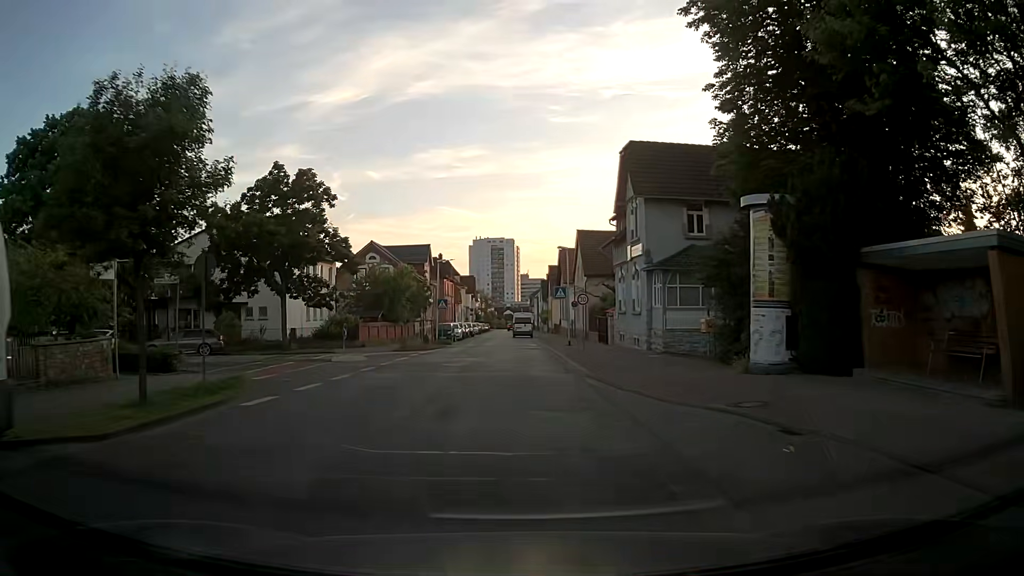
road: tertiary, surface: asphalt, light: Day
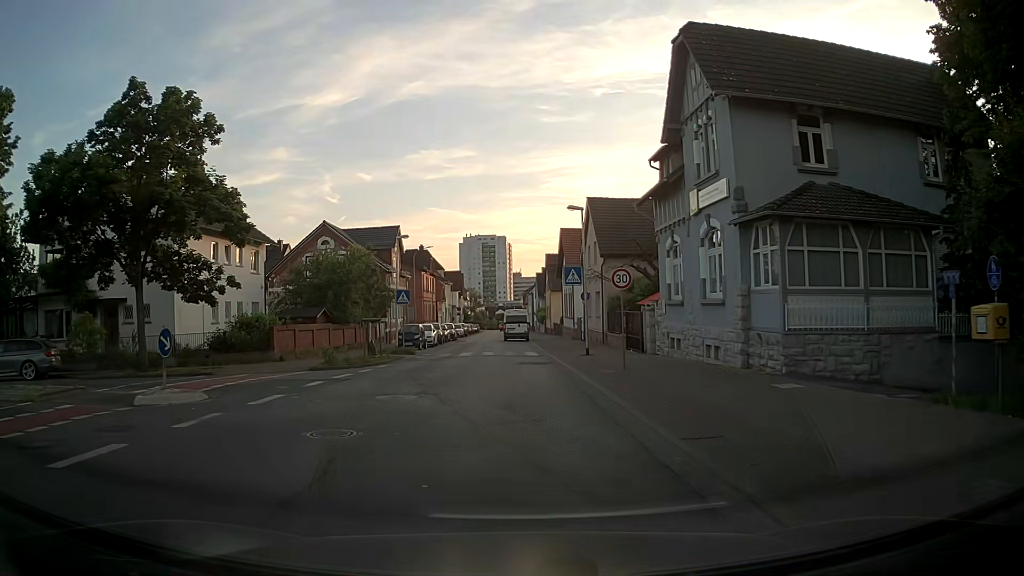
(+0.3, +14.2) m; +1°
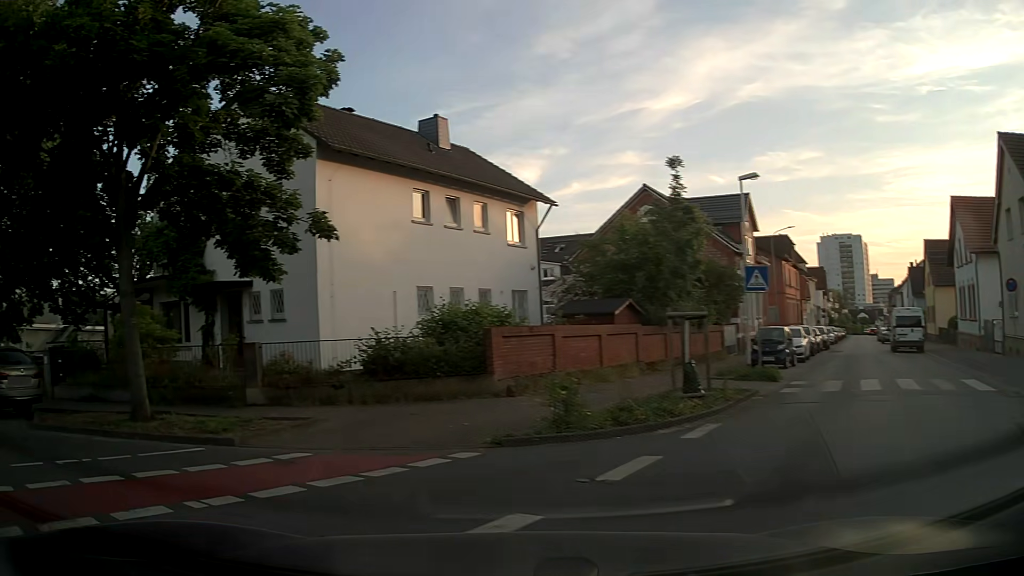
(-1.3, +14.9) m; -31°
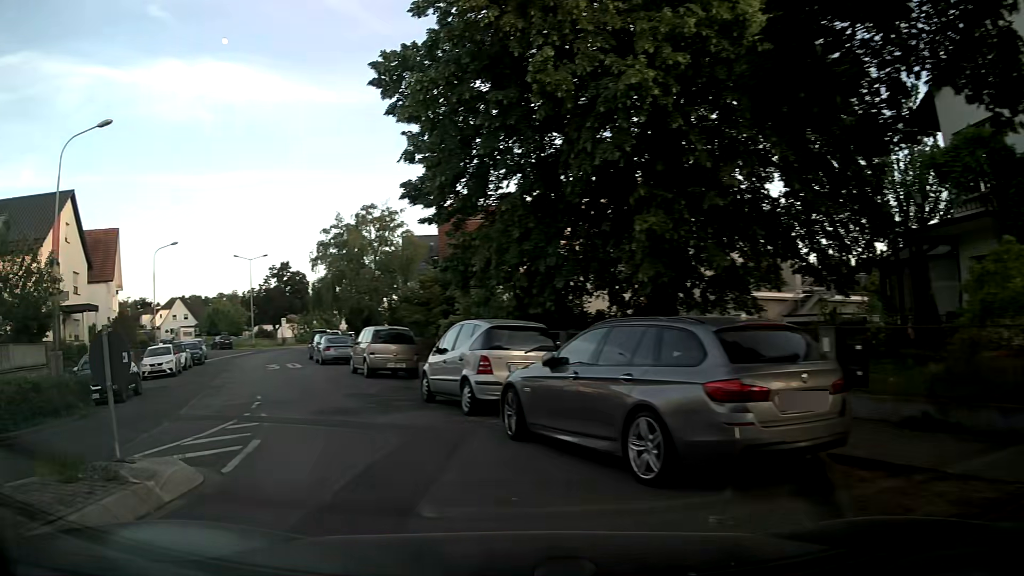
(-4.6, +7.0) m; -61°
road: residential
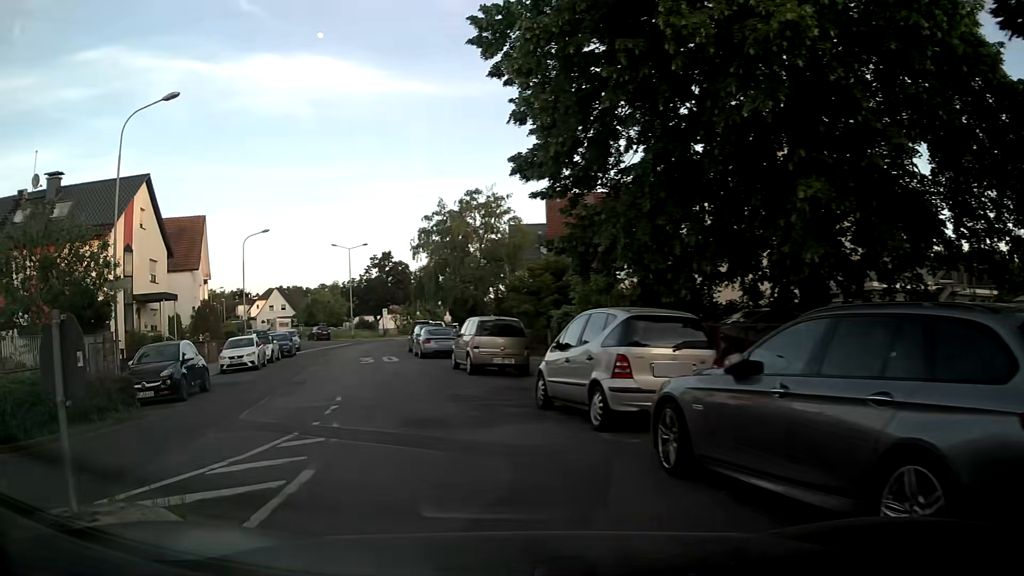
(-0.2, +2.5) m; -10°
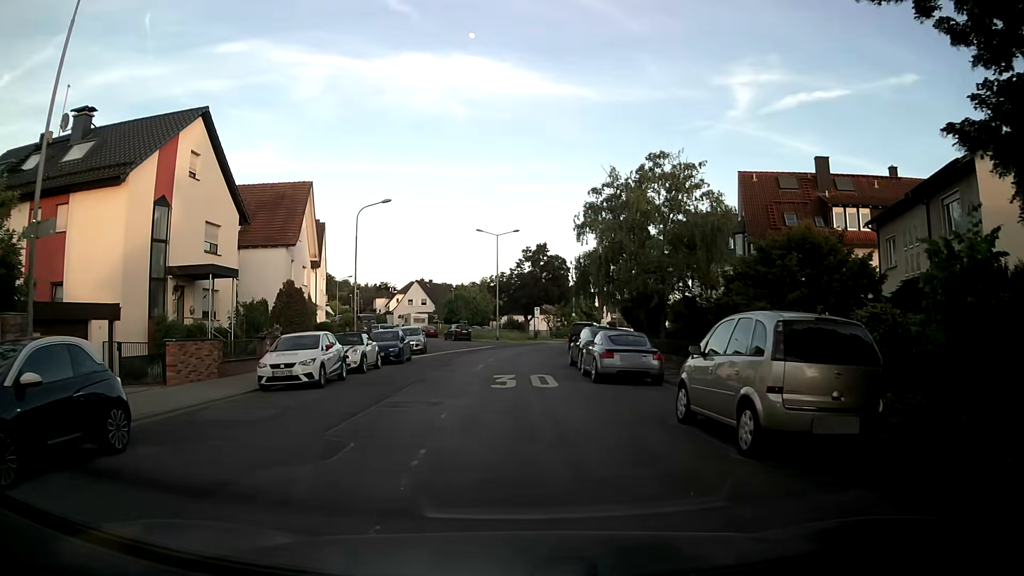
(-1.6, +11.4) m; -13°
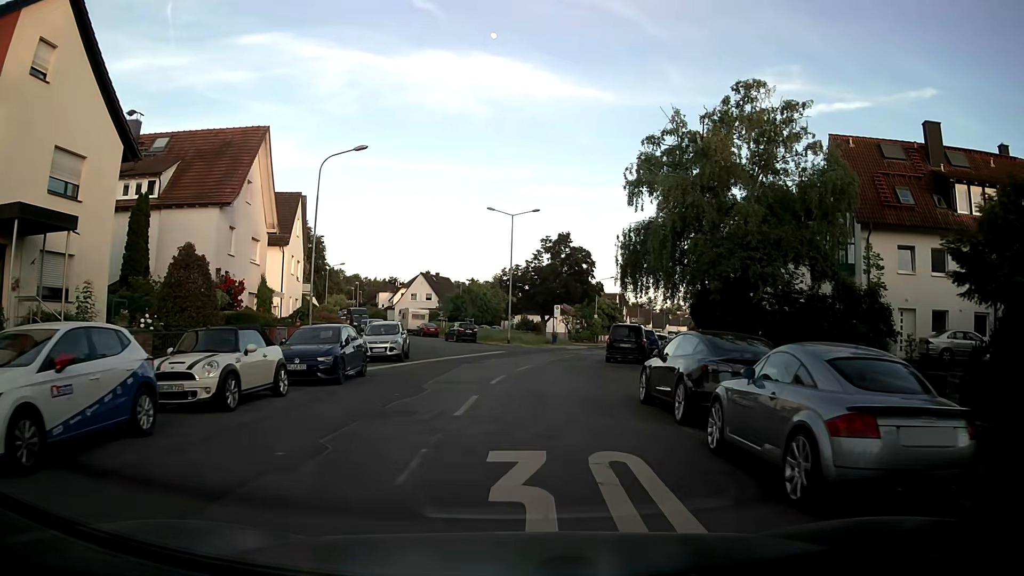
(+0.1, +12.1) m; +1°
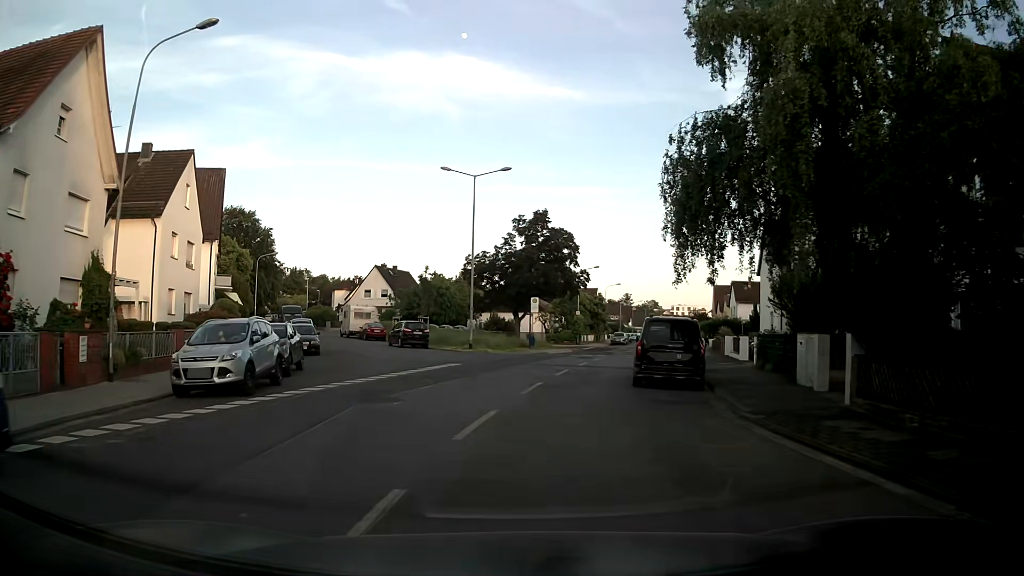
(+0.2, +13.9) m; +2°
(0, +10) (-2, +20) (-5, +29) (-8, +39) (-12, +48) (-16, +57) (-19, +67) (-24, +76) (-31, +82) (-40, +86) m
